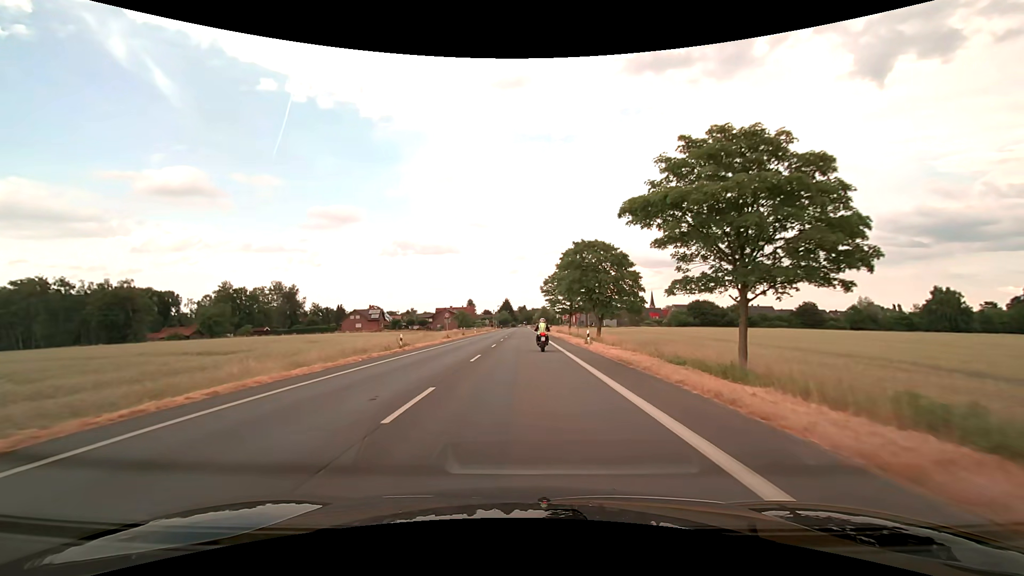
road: secondary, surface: asphalt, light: Day
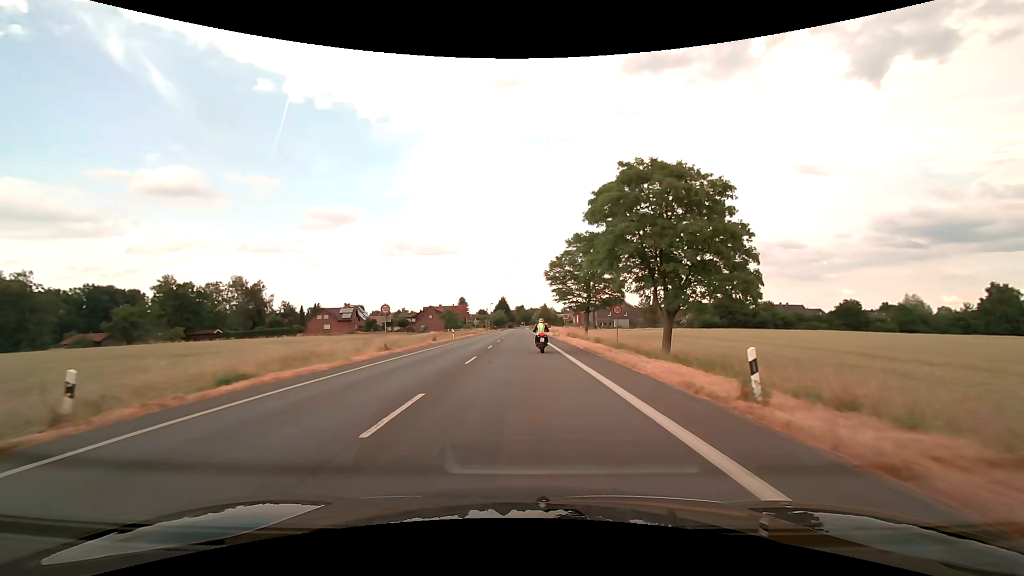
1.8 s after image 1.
(0.0, +23.7) m; +1°
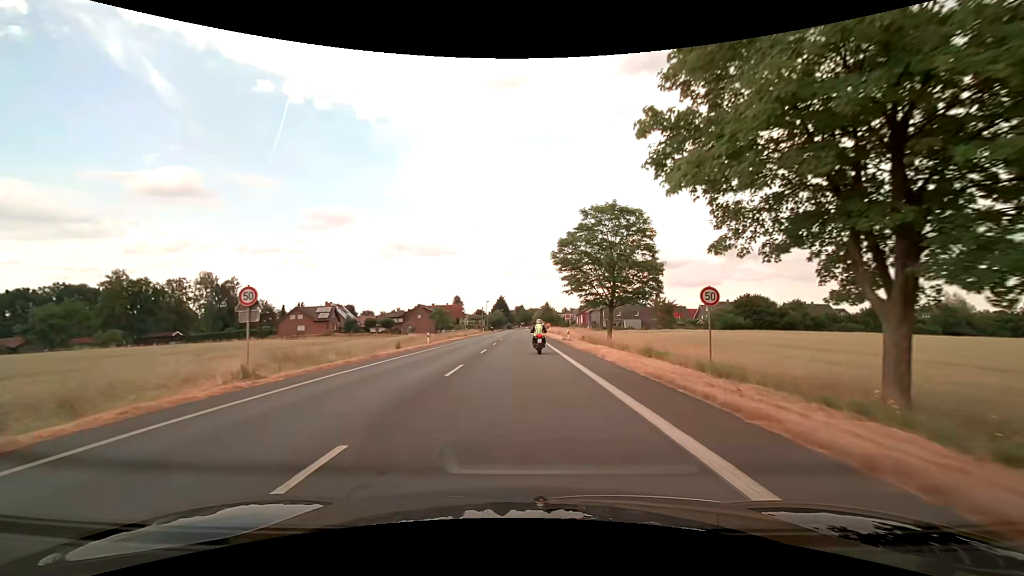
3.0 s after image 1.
(-0.1, +15.4) m; 0°
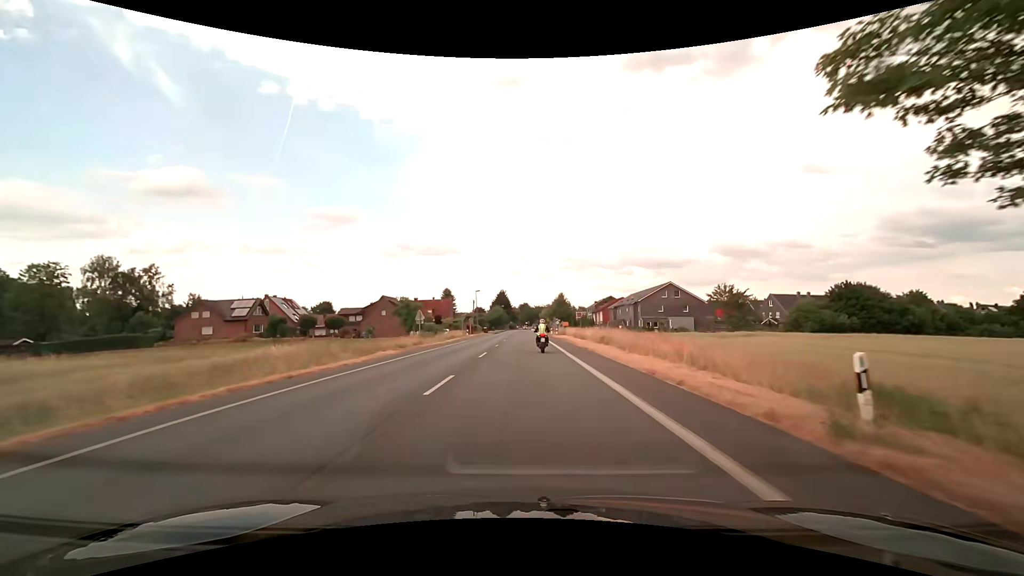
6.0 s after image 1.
(-0.1, +37.5) m; -1°
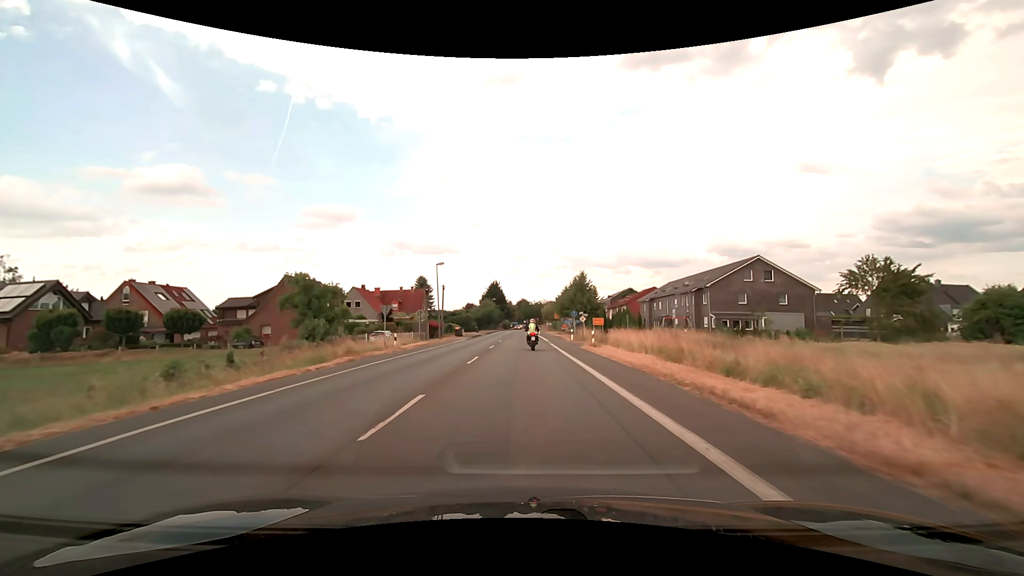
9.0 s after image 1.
(+0.3, +37.8) m; +1°
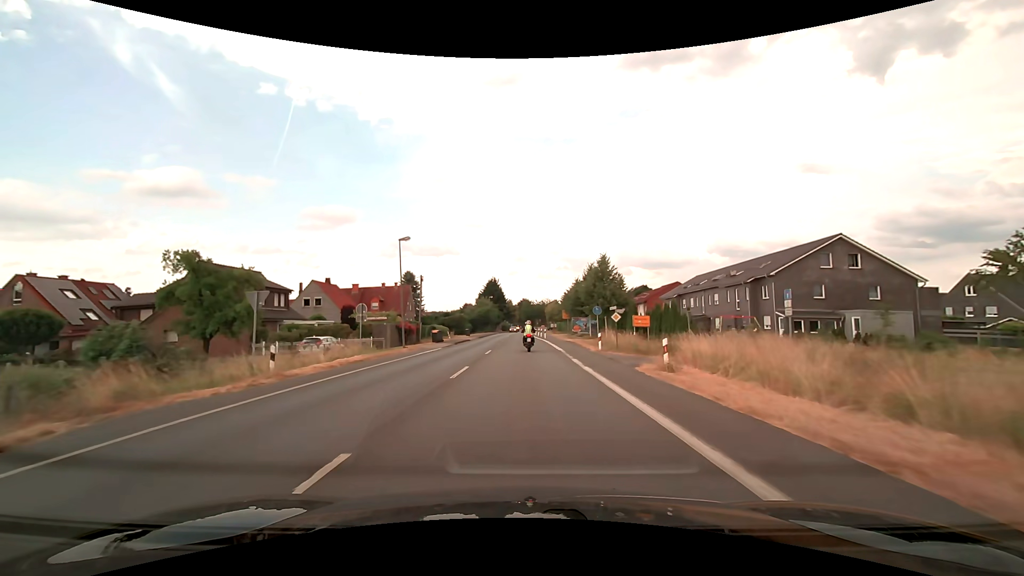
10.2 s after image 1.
(0.0, +15.5) m; 0°
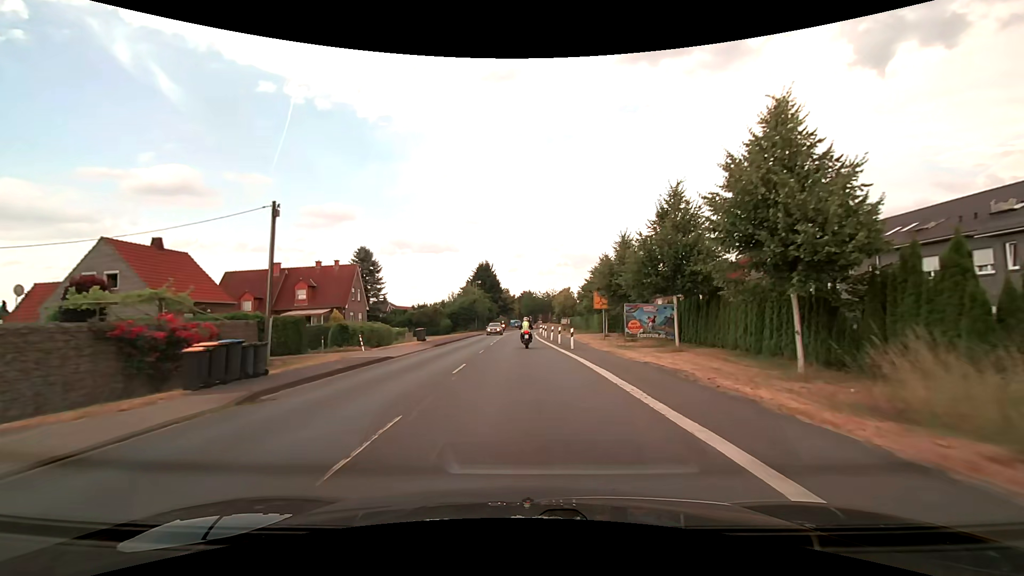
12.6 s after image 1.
(0.0, +31.6) m; 0°
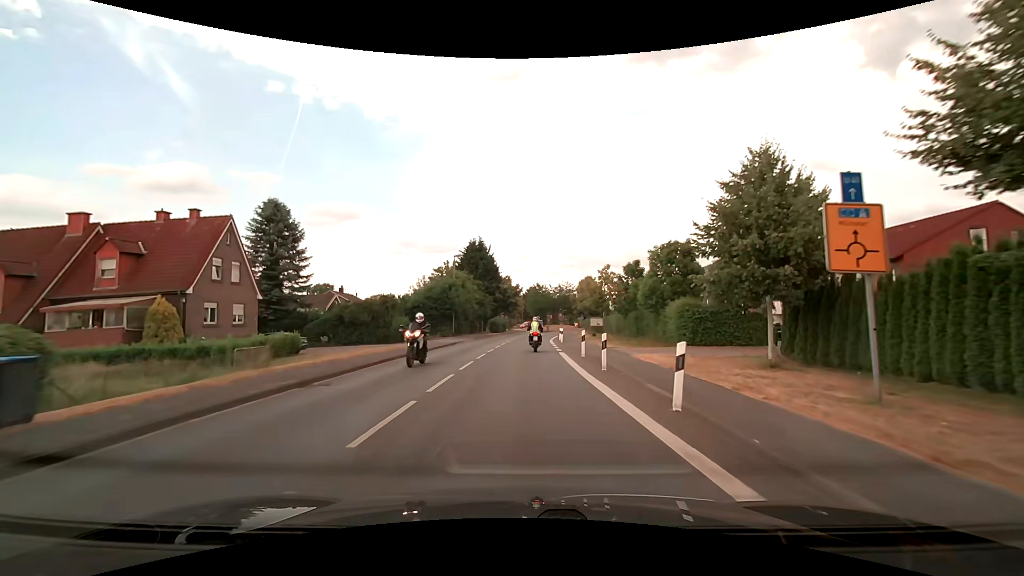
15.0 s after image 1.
(-0.2, +30.3) m; -1°
(0, +10) (0, +20) (0, +30) (+1, +40) (+1, +50) (+2, +60) (+3, +70) (+4, +80) (+6, +90) (+7, +100) m
